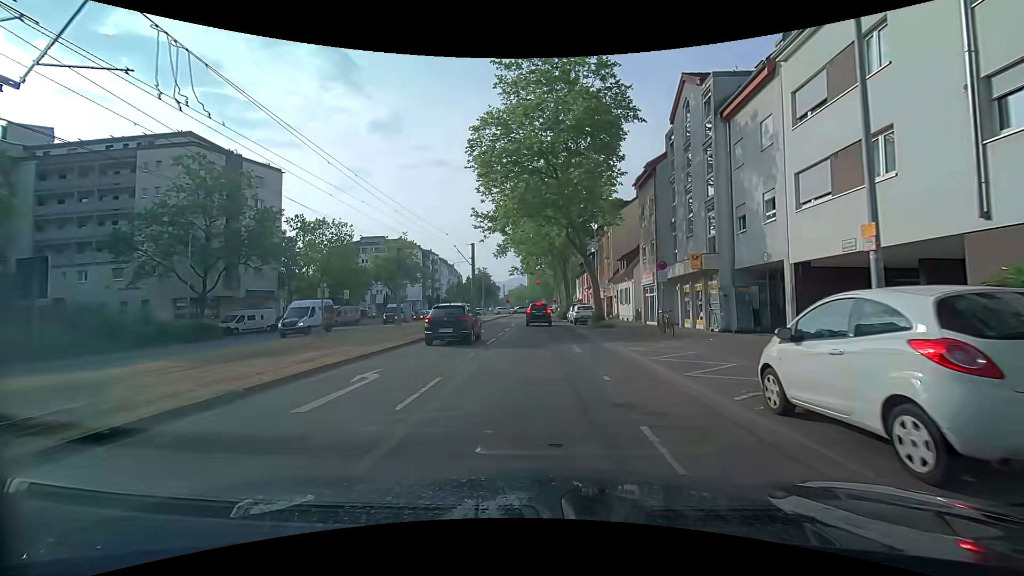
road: tertiary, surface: asphalt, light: Day
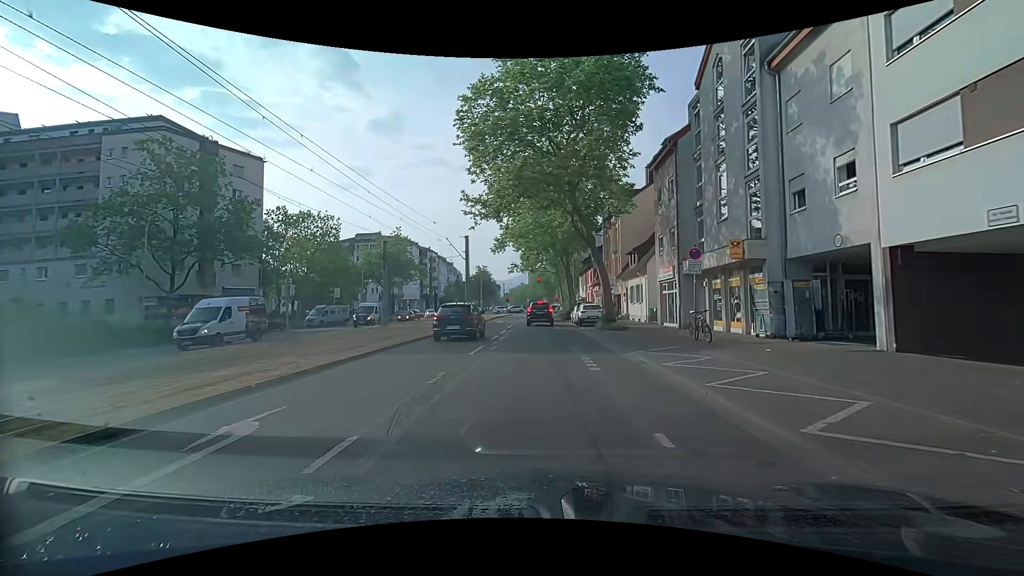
(0.0, +4.4) m; 0°
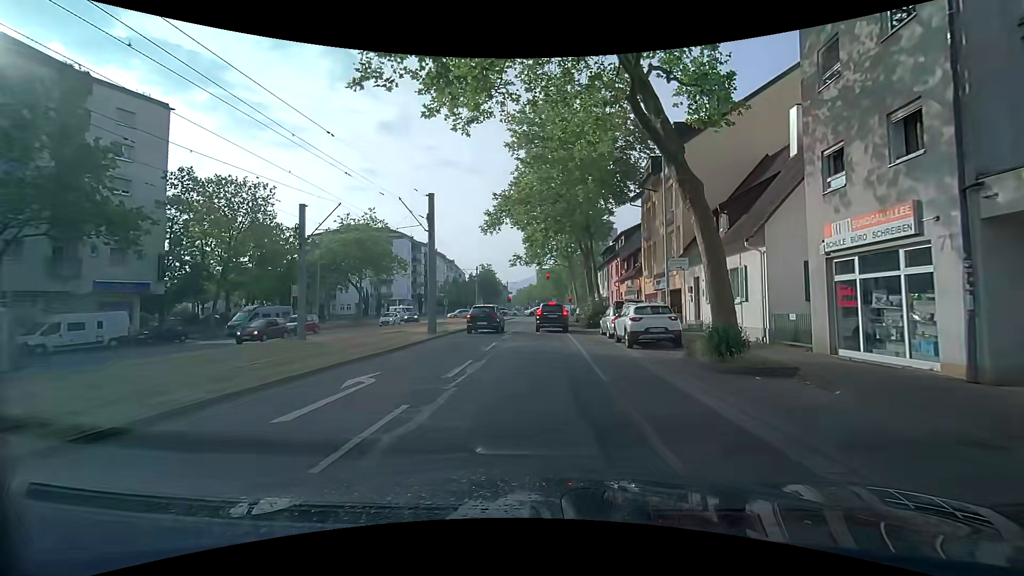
(0.0, +16.2) m; -1°
